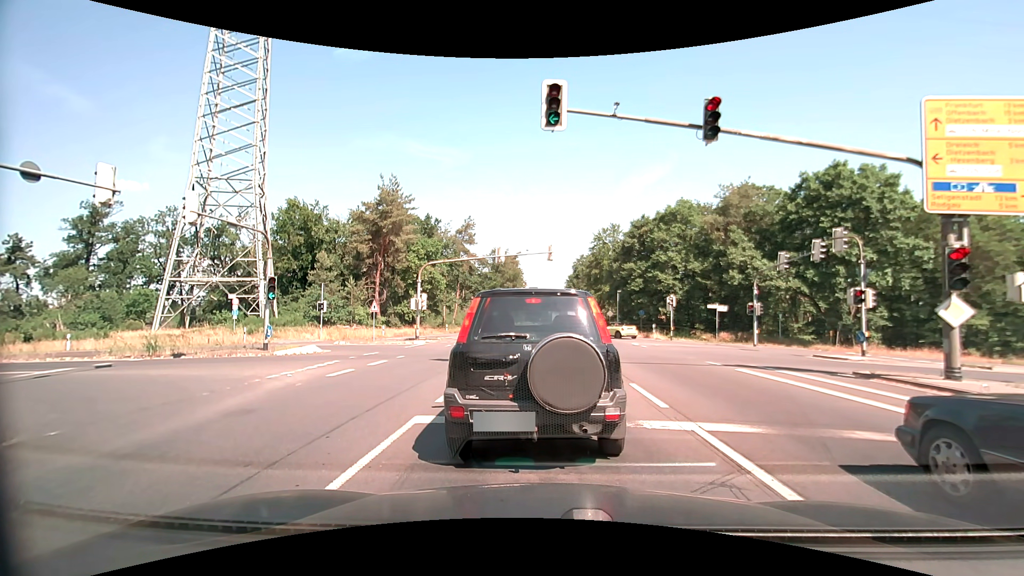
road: primary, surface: asphalt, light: Day
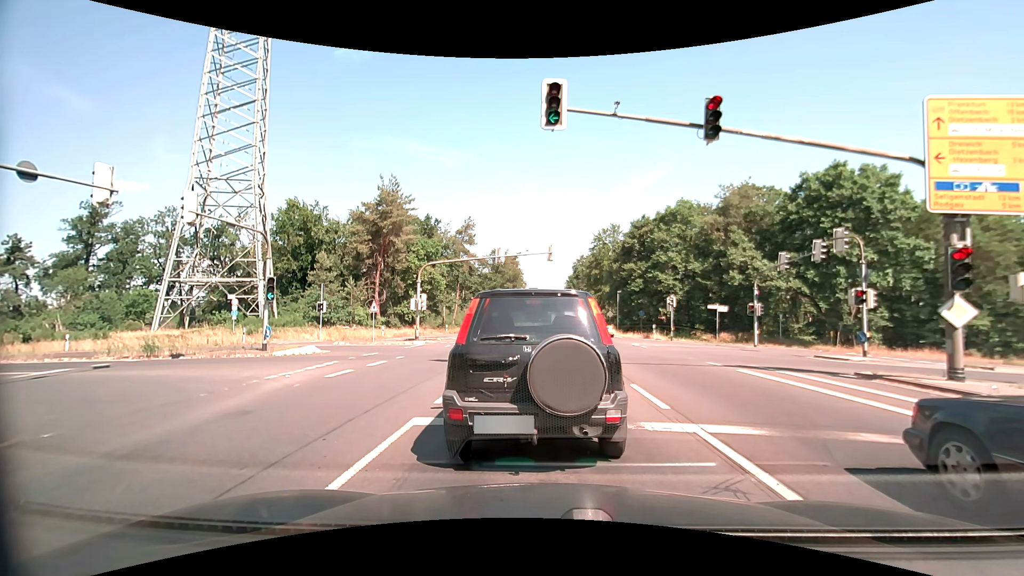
(0.0, +0.1) m; 0°
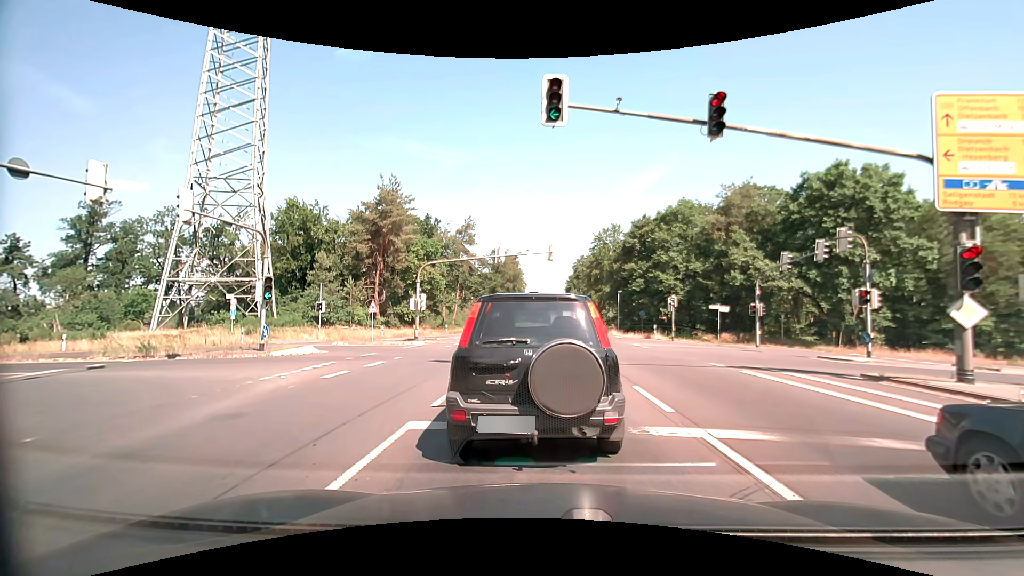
(0.0, +0.3) m; 0°
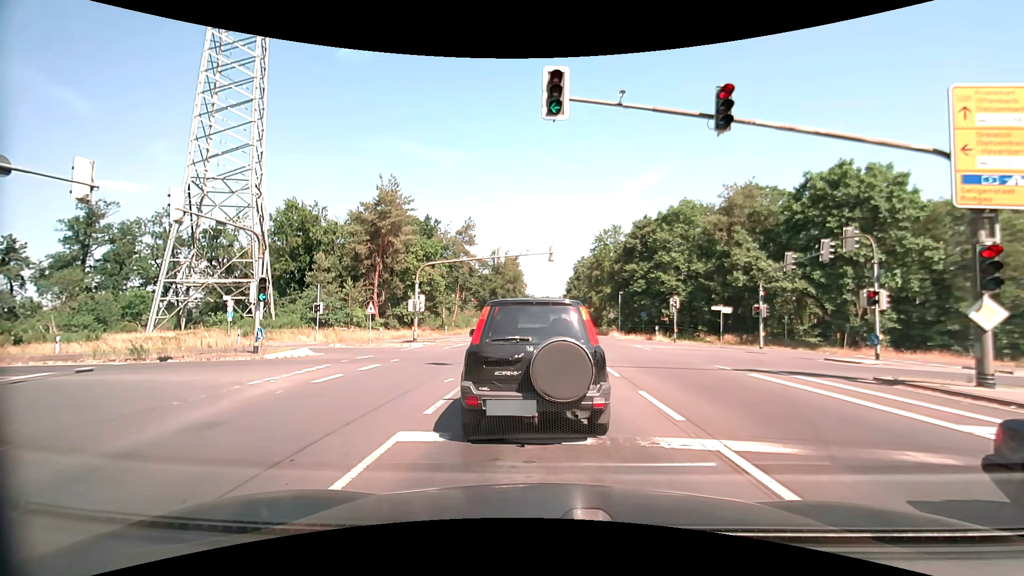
(0.0, +0.6) m; 0°
